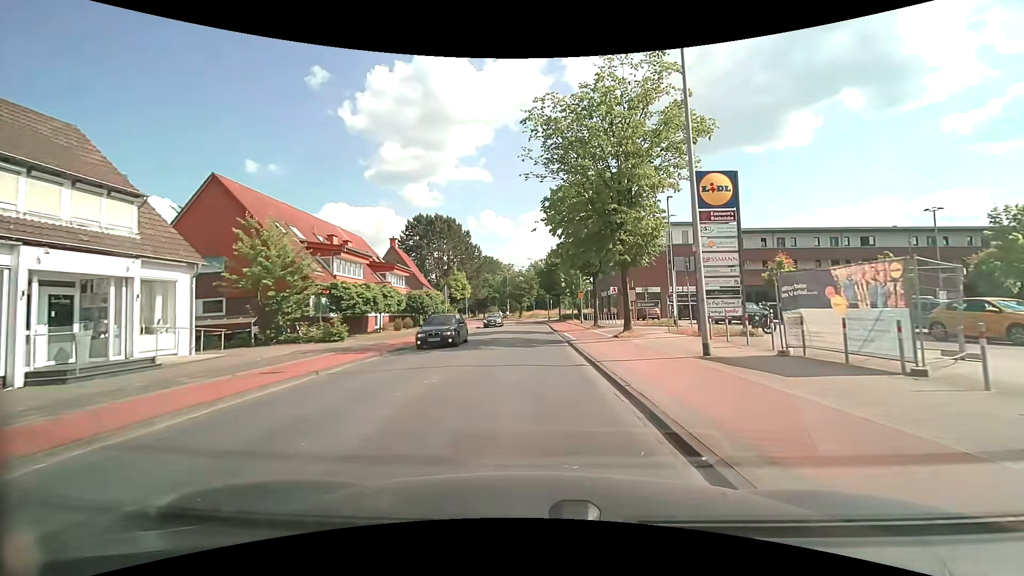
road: tertiary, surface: asphalt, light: Day
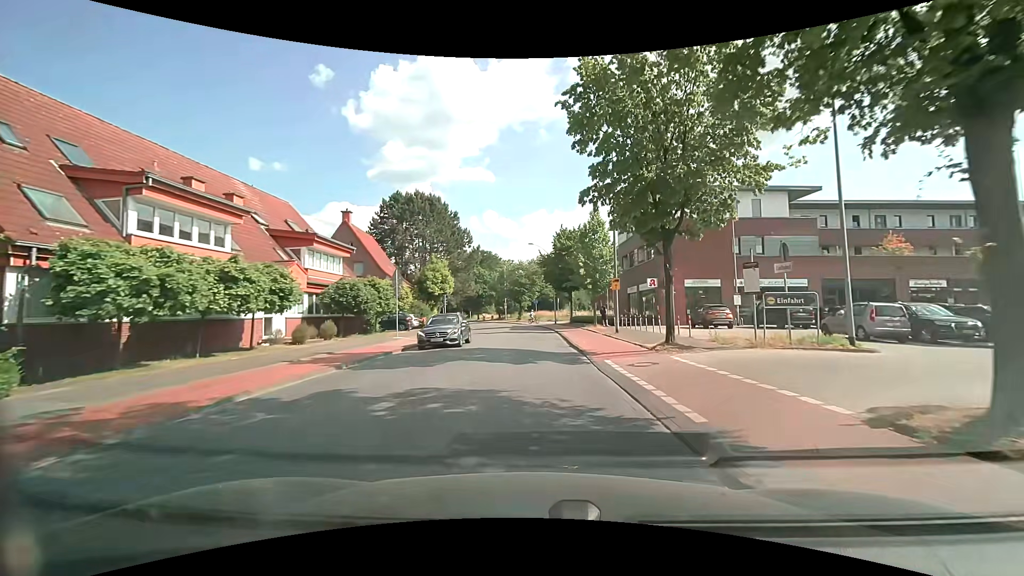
(-0.2, +17.6) m; 0°
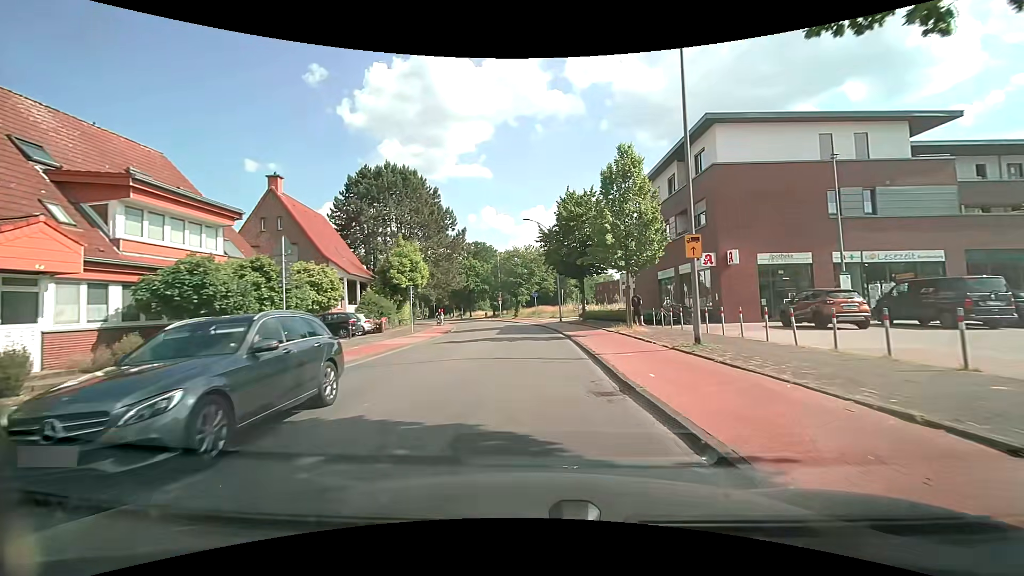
(0.0, +13.1) m; 0°
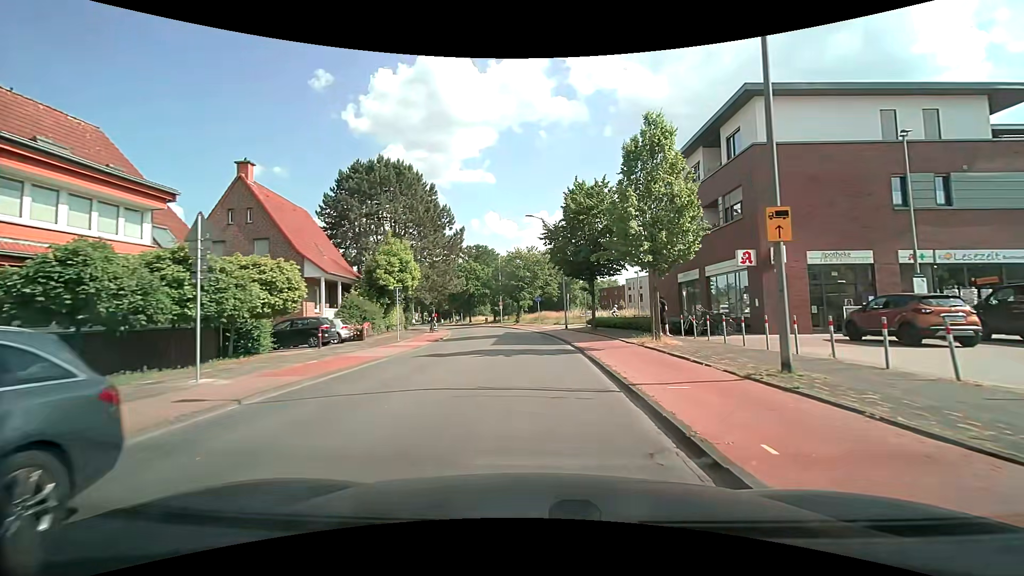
(0.0, +4.4) m; -1°
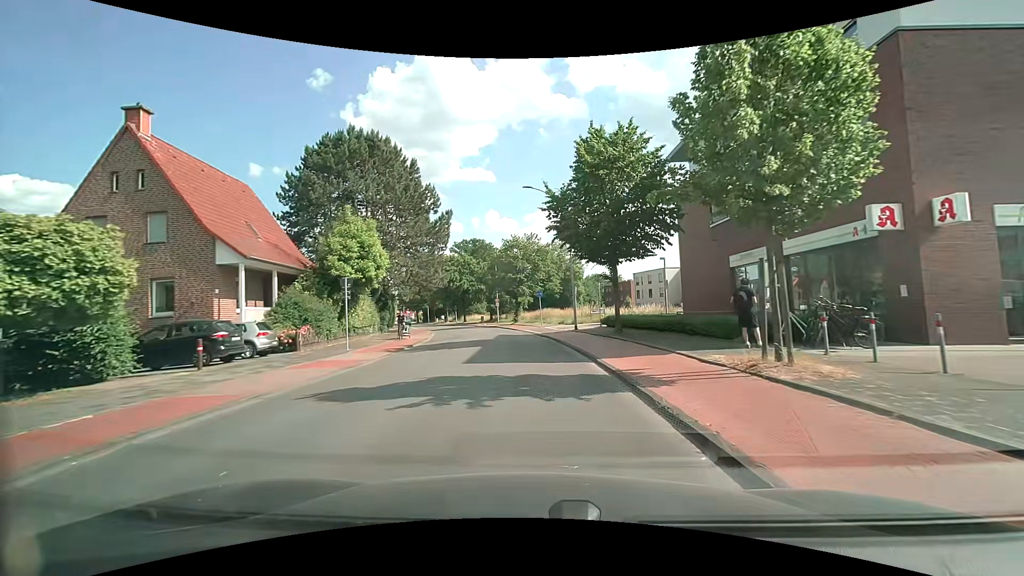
(0.0, +8.8) m; 0°
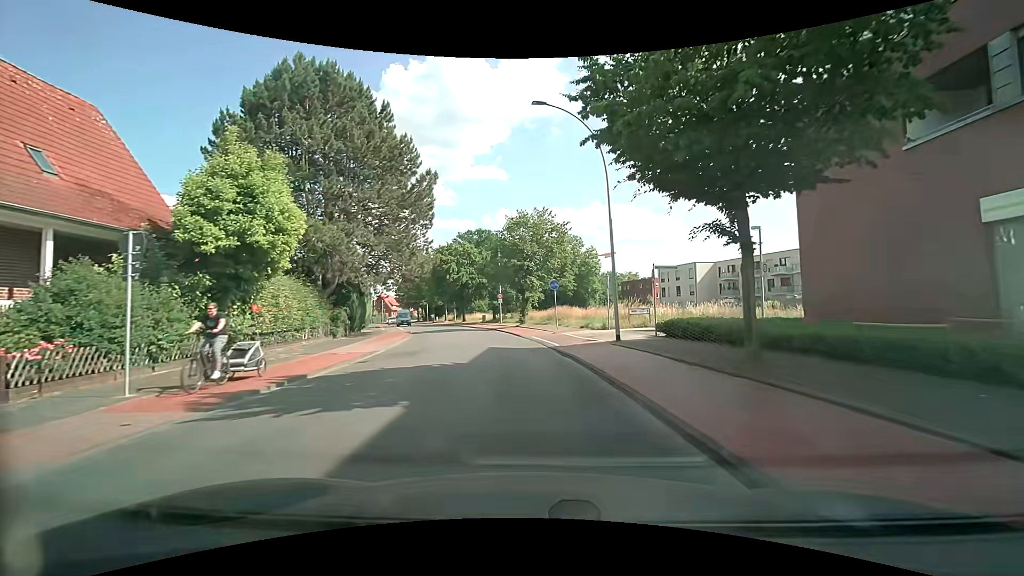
(-0.1, +13.0) m; -1°
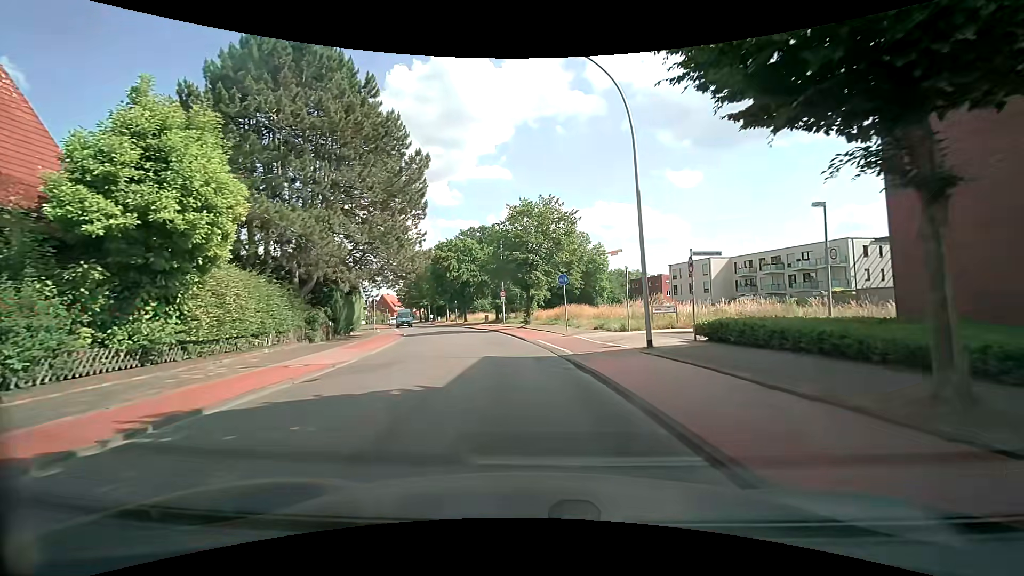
(0.0, +4.3) m; 0°
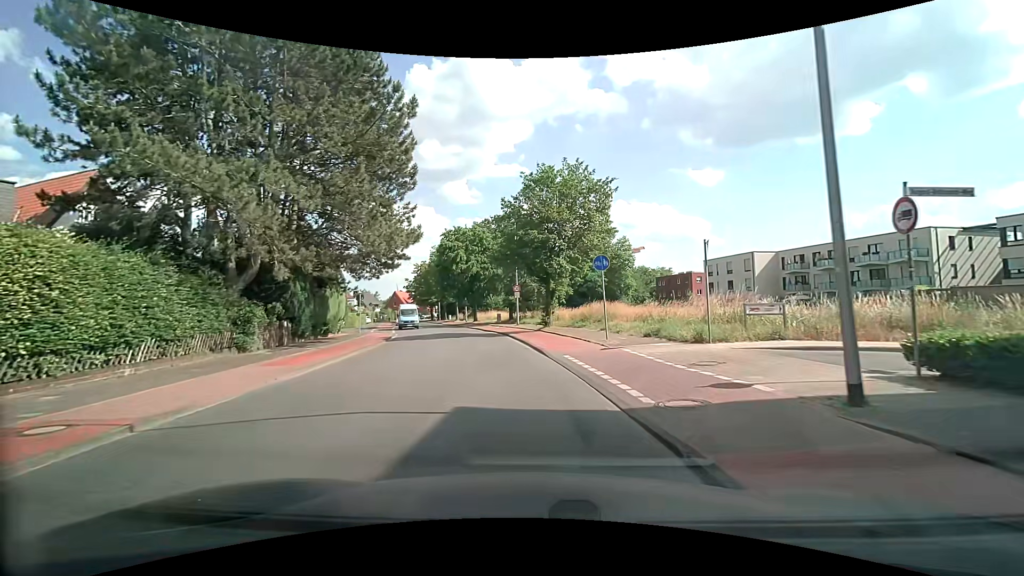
(-0.2, +8.7) m; -2°
(0, +10) (-2, +20) (-3, +30) (-5, +40) (-8, +49) (-11, +59) (-14, +68) (-17, +78) (-20, +87) (-23, +97) m
